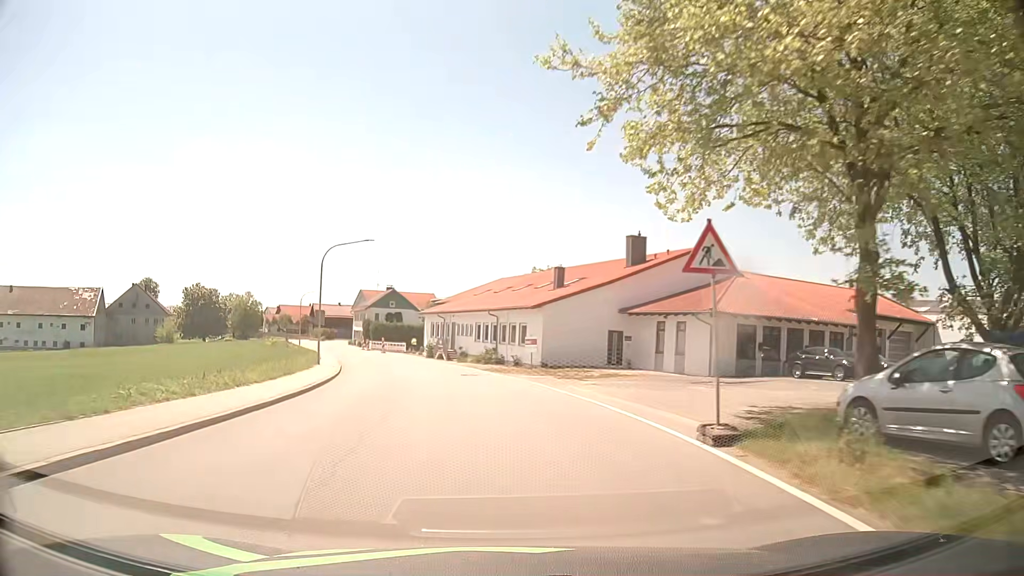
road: secondary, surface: asphalt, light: Day
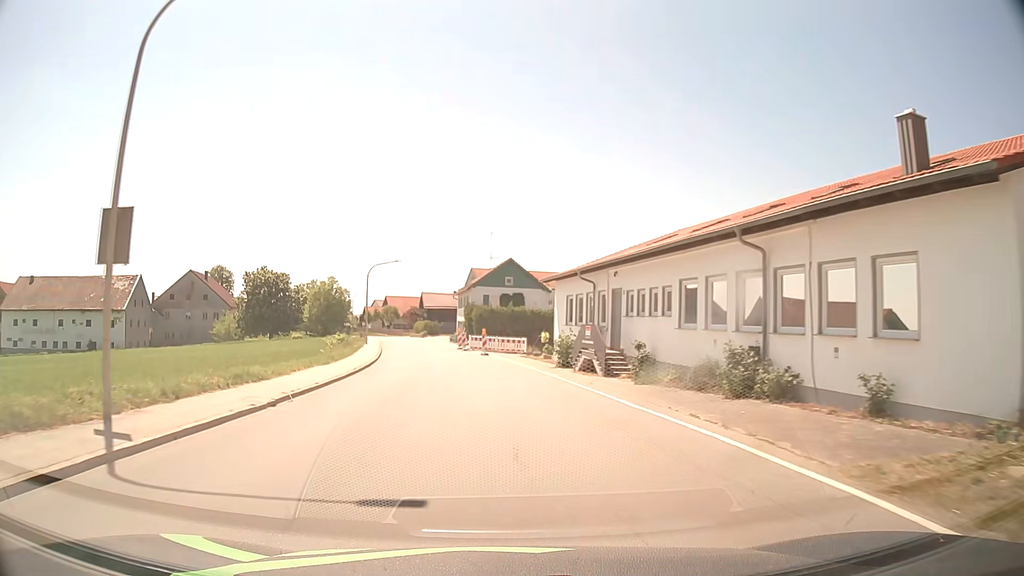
(-3.0, +30.7) m; -11°
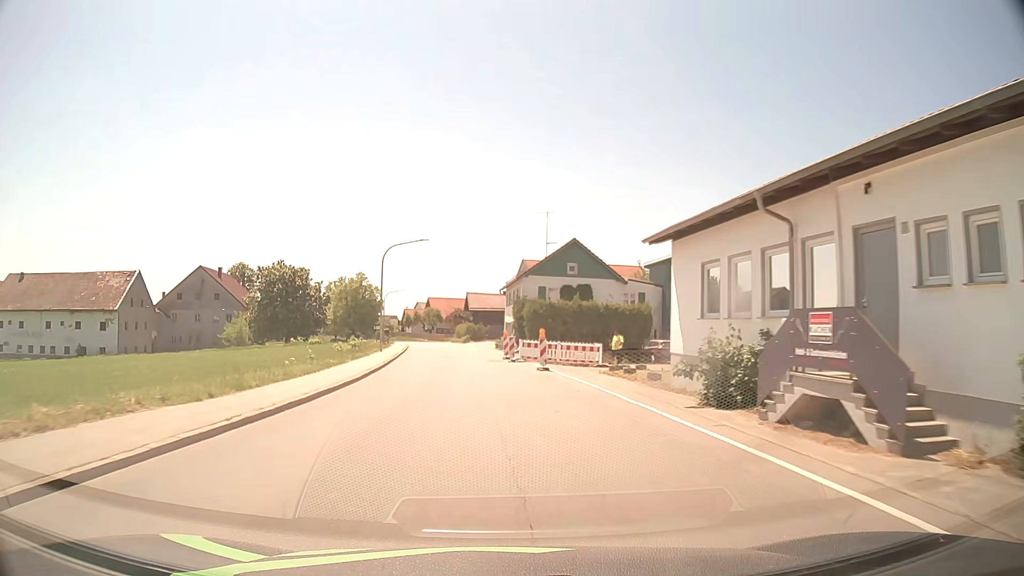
(-0.8, +15.4) m; -5°
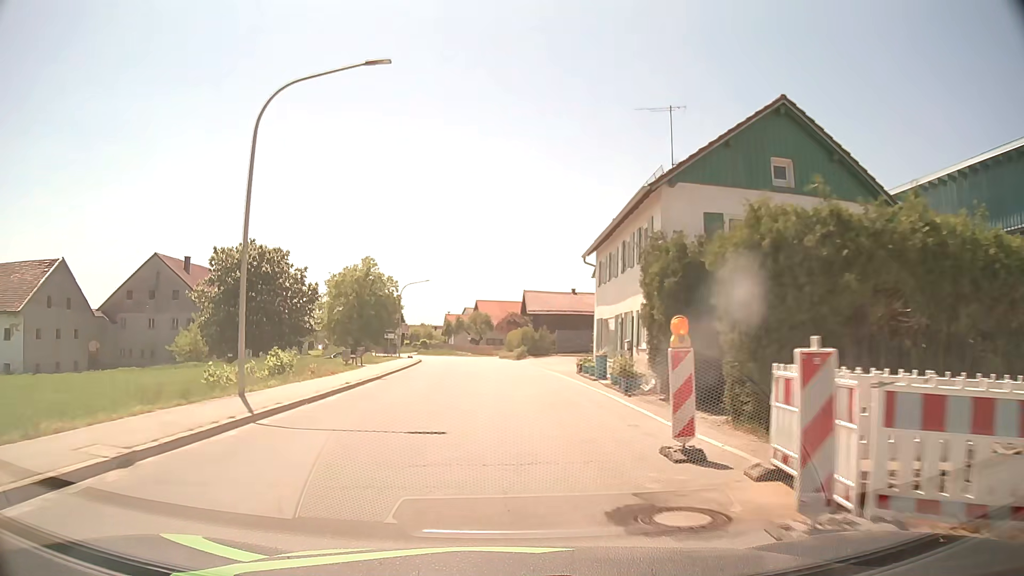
(-1.4, +30.5) m; -5°
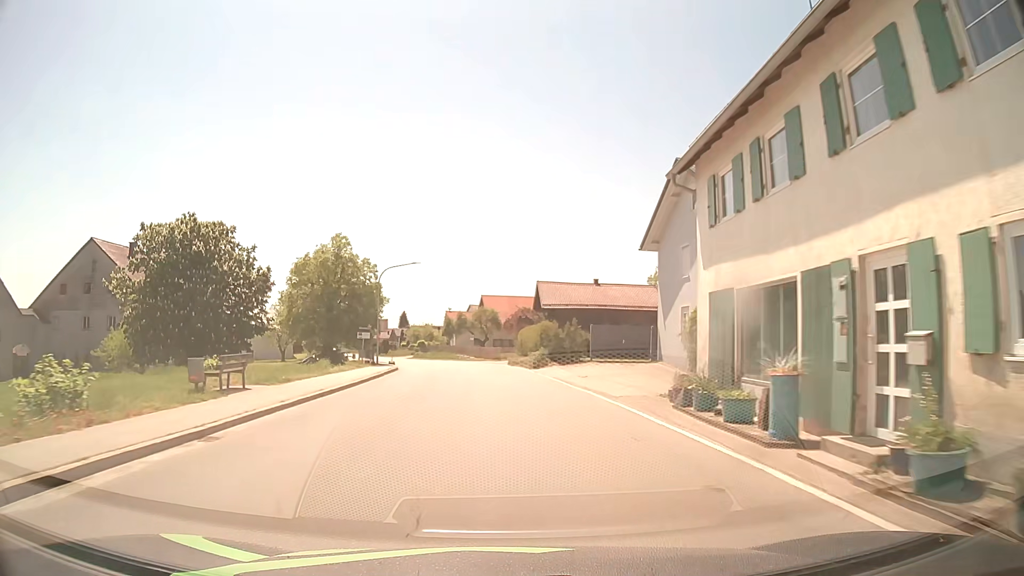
(-0.1, +15.2) m; -1°
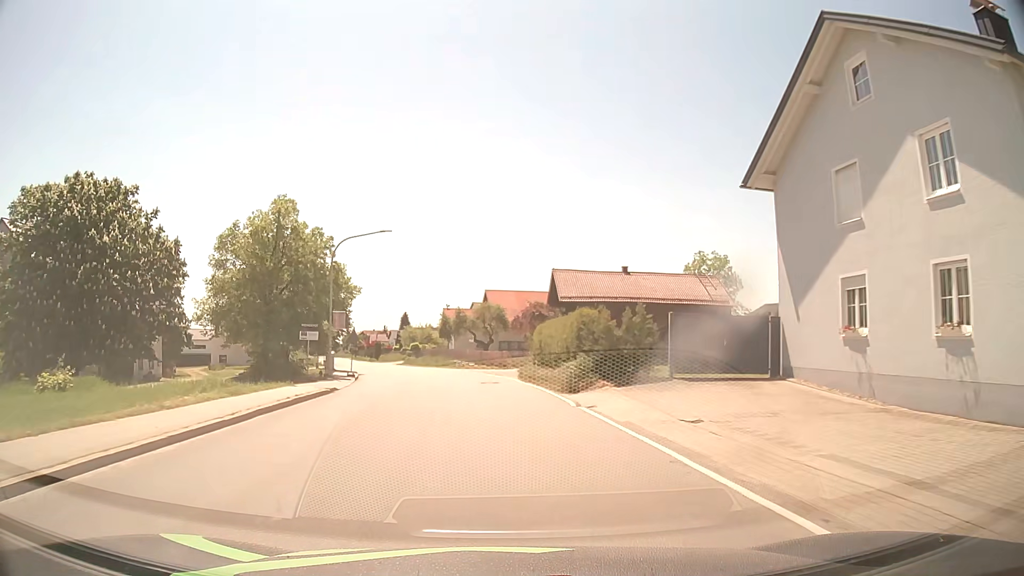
(0.0, +15.1) m; 0°
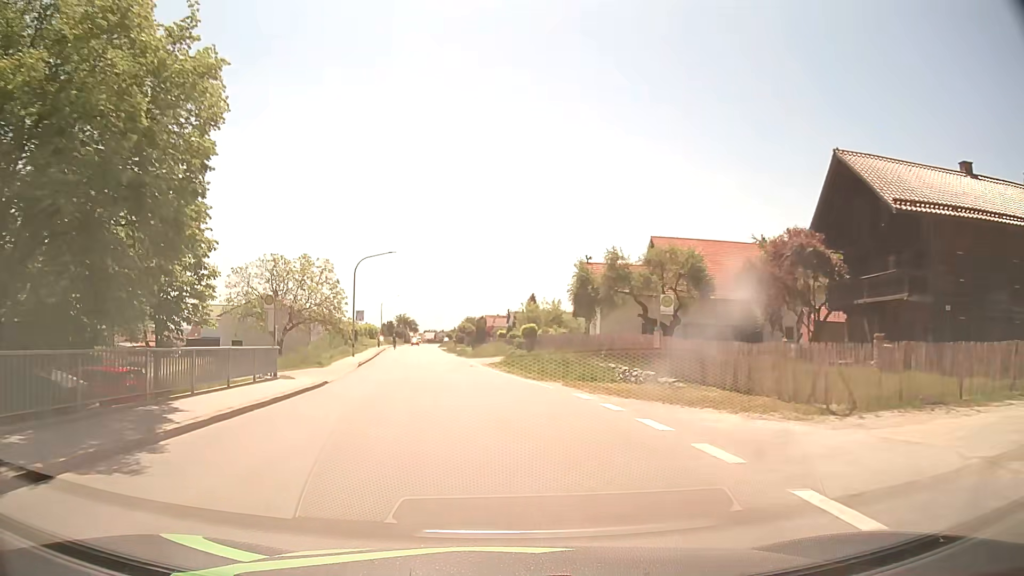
(-3.4, +37.9) m; -11°
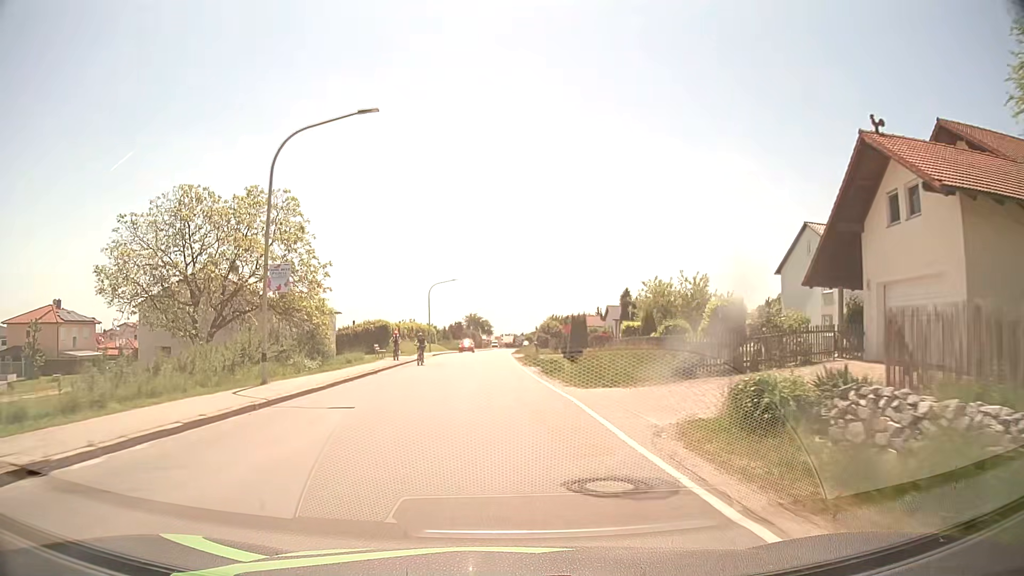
(-2.1, +30.6) m; -7°
(0, +10) (0, +20) (-1, +30) (-1, +40) (-1, +50) (-1, +60) (-1, +70) (-1, +80) (-1, +90) (-1, +100) m
